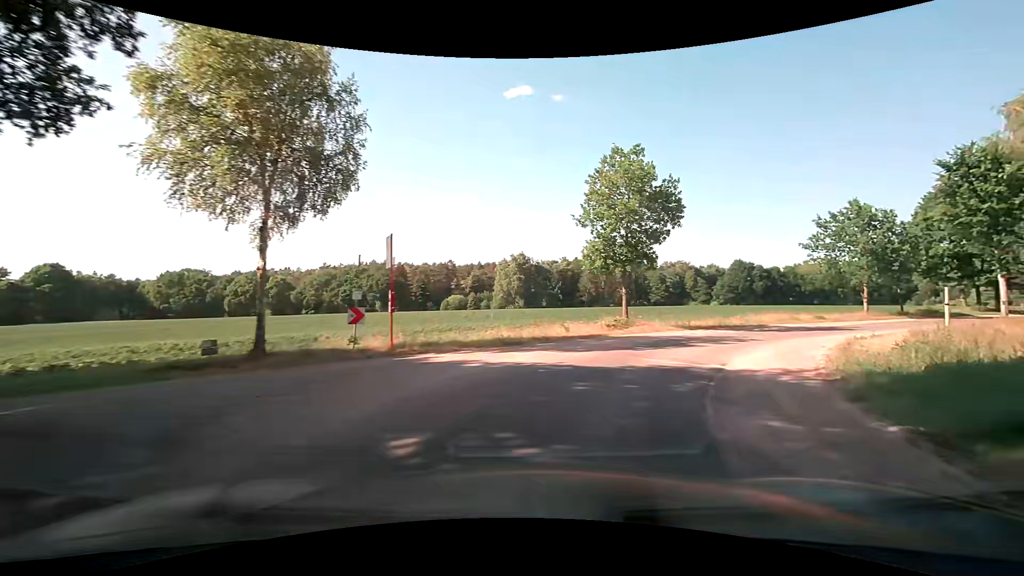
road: unclassified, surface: asphalt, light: Day
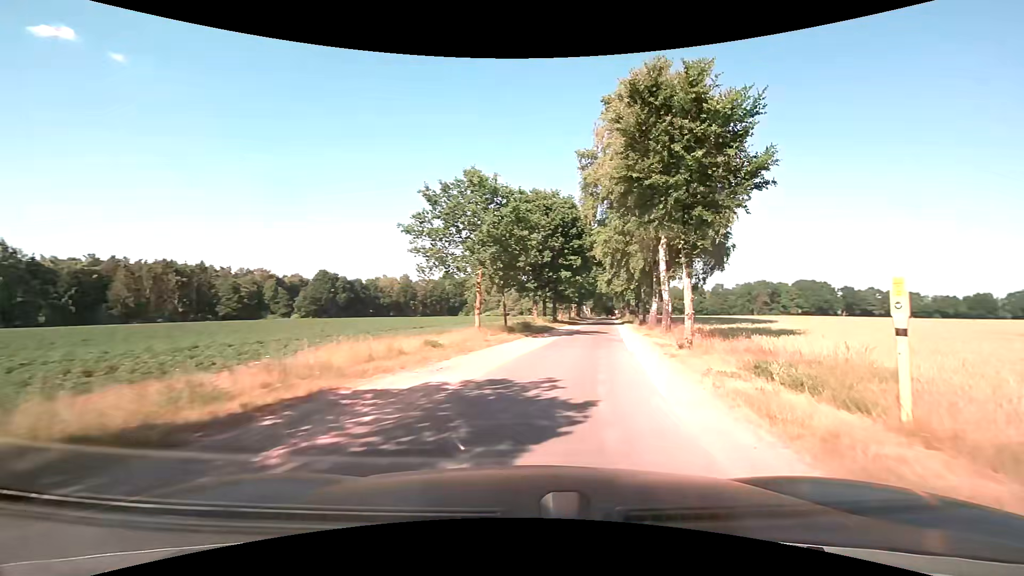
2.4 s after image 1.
(+7.8, +19.0) m; +45°
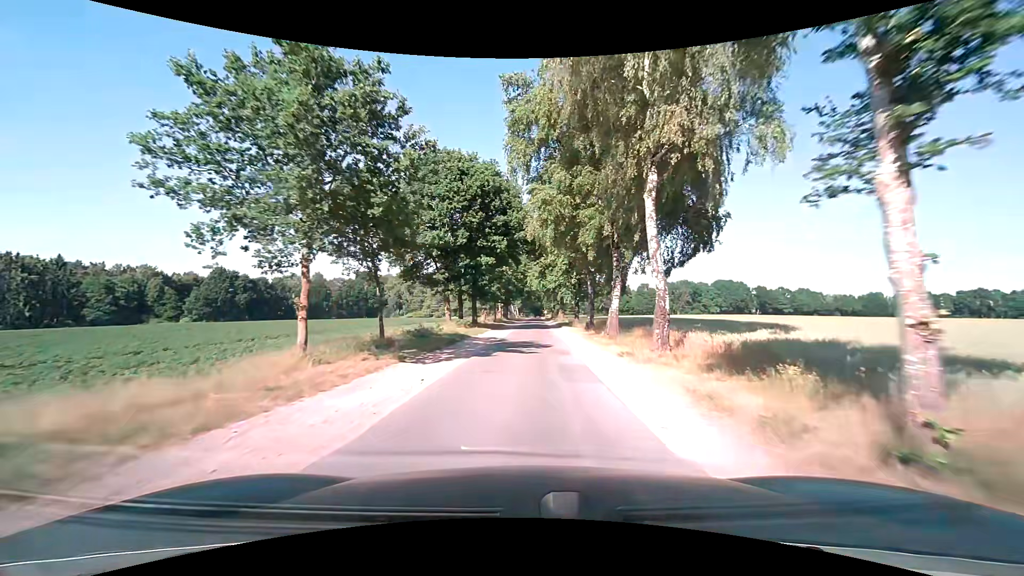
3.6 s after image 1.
(+1.4, +13.2) m; +9°
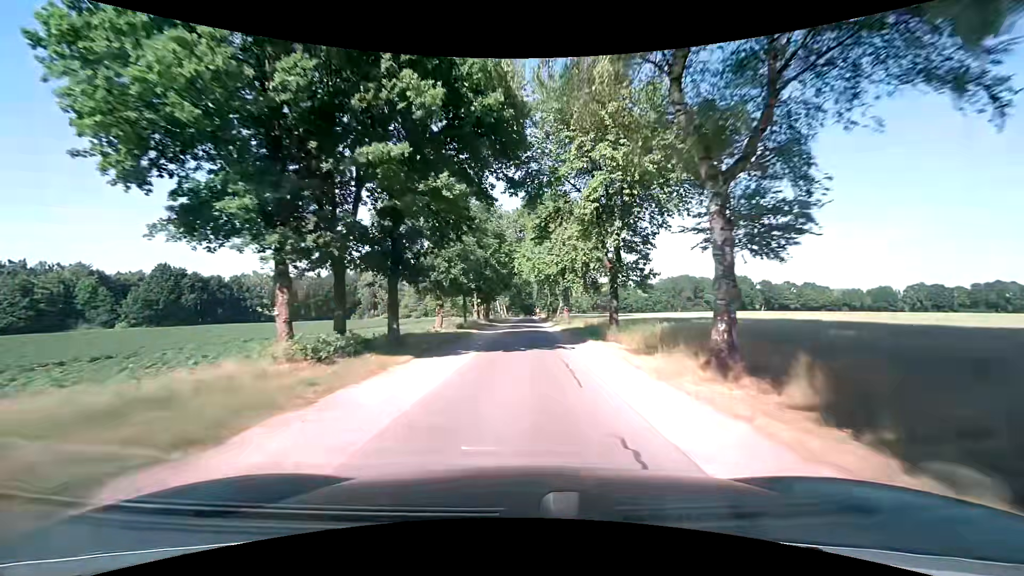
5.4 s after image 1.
(+0.4, +25.0) m; +1°
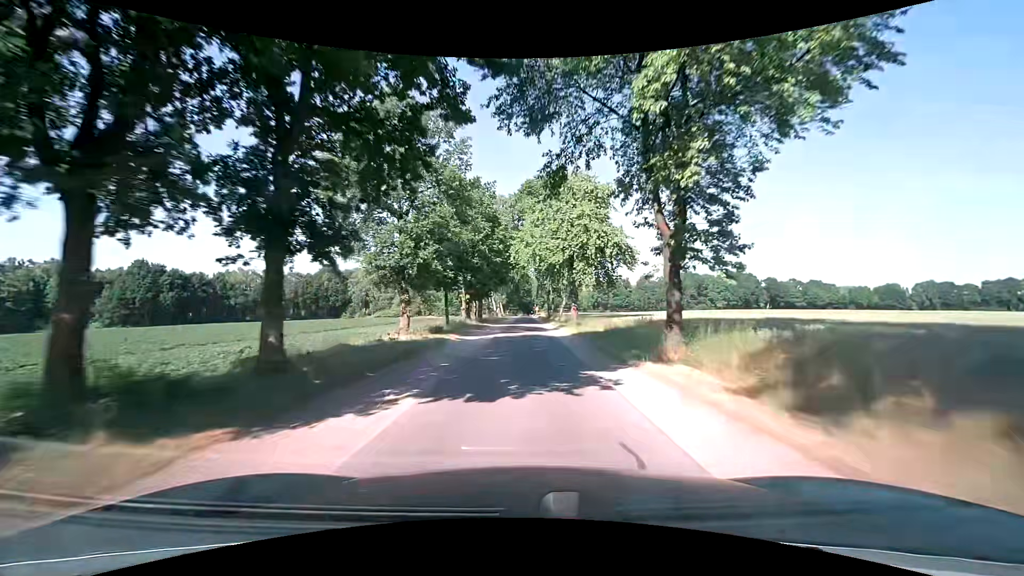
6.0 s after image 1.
(+0.1, +9.7) m; 0°
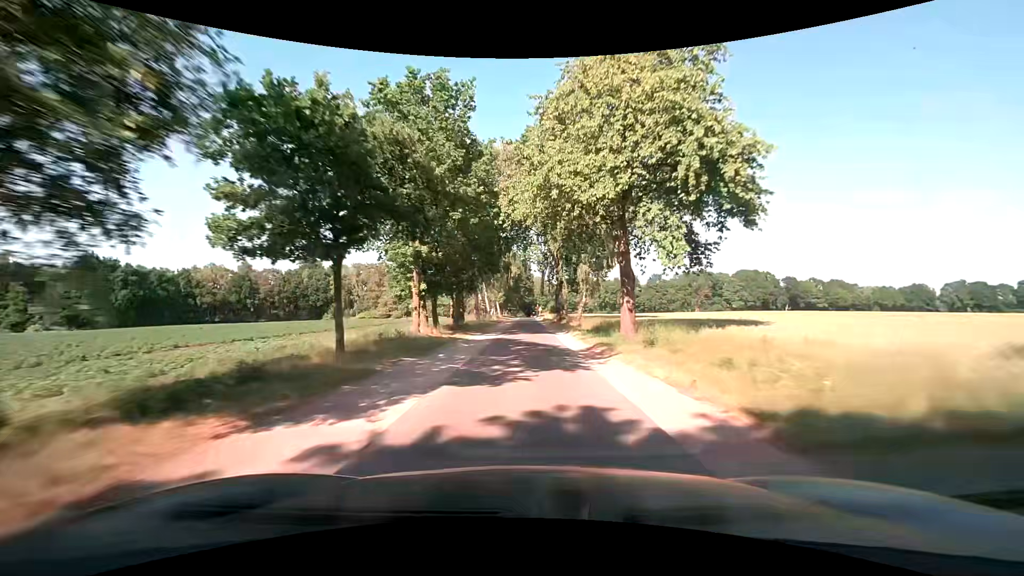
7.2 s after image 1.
(+0.1, +21.1) m; 0°
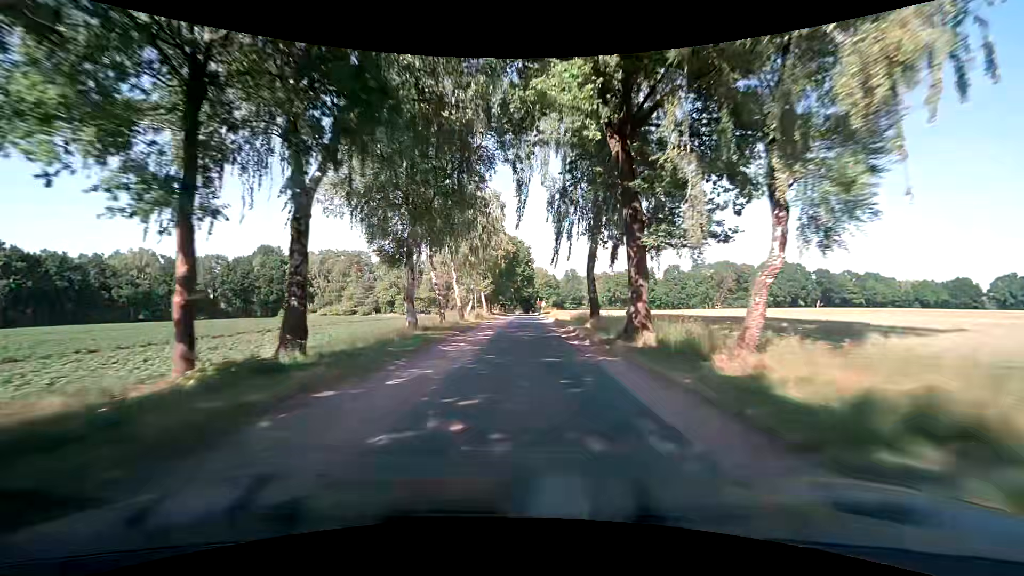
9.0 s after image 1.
(0.0, +33.7) m; 0°
